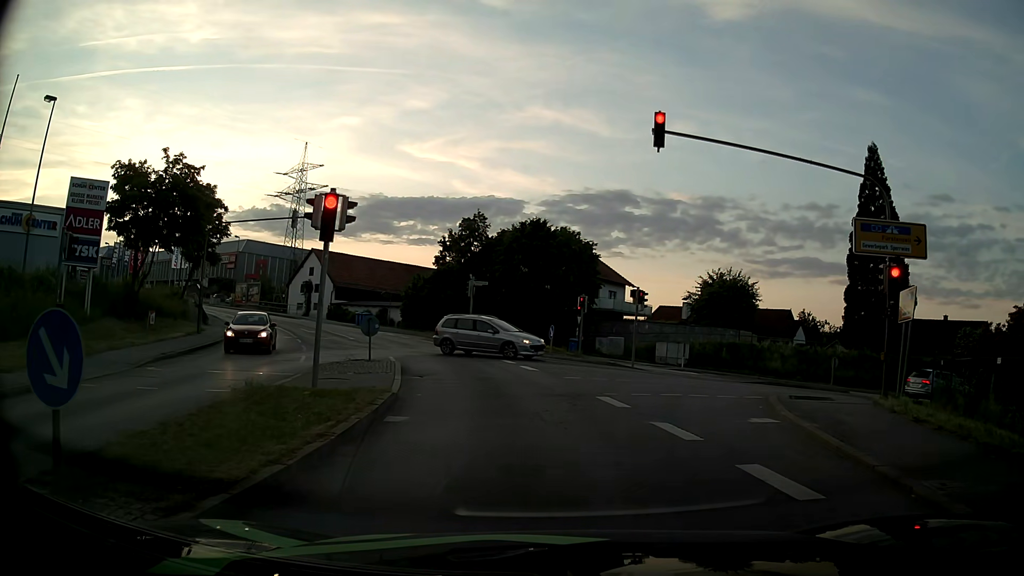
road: tertiary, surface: asphalt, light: Day
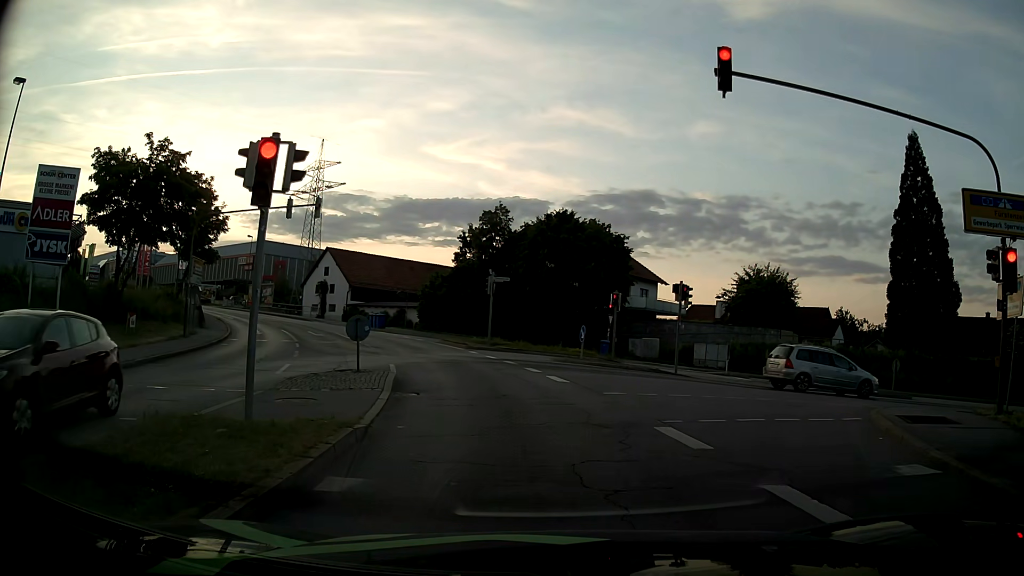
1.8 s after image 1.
(0.0, +3.8) m; -1°
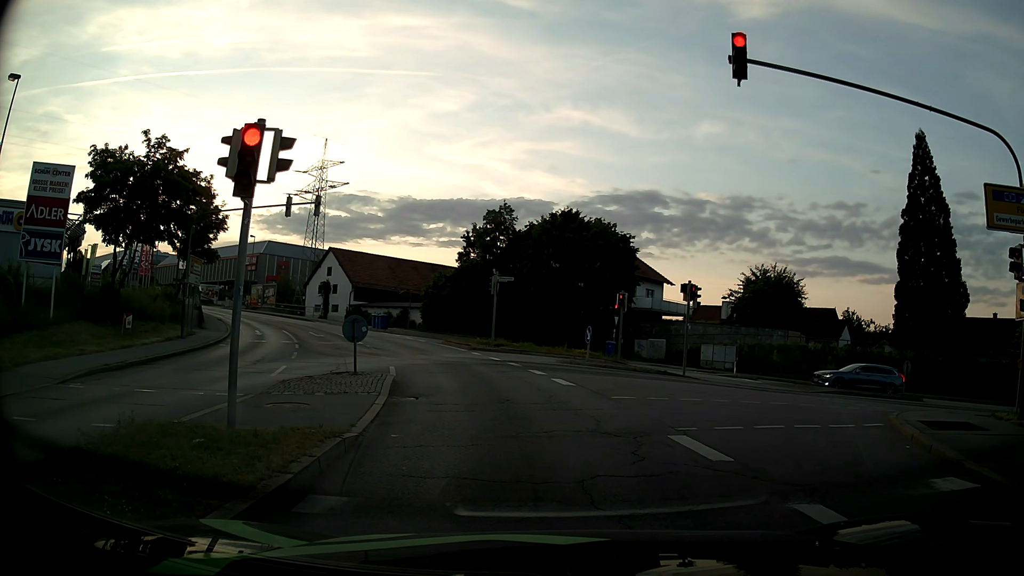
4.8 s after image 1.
(0.0, +0.7) m; 0°
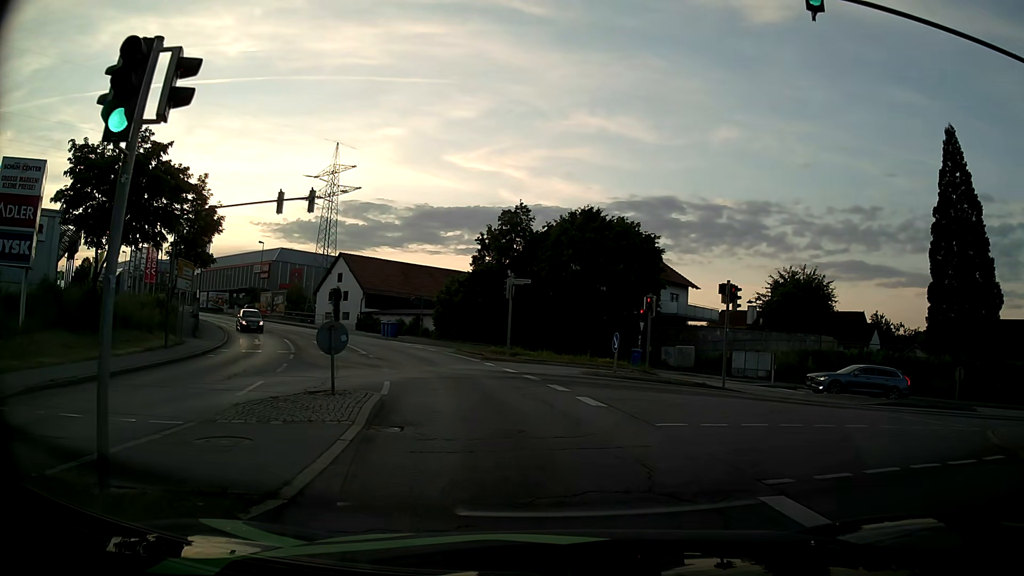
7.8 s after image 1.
(-0.1, +3.4) m; -2°
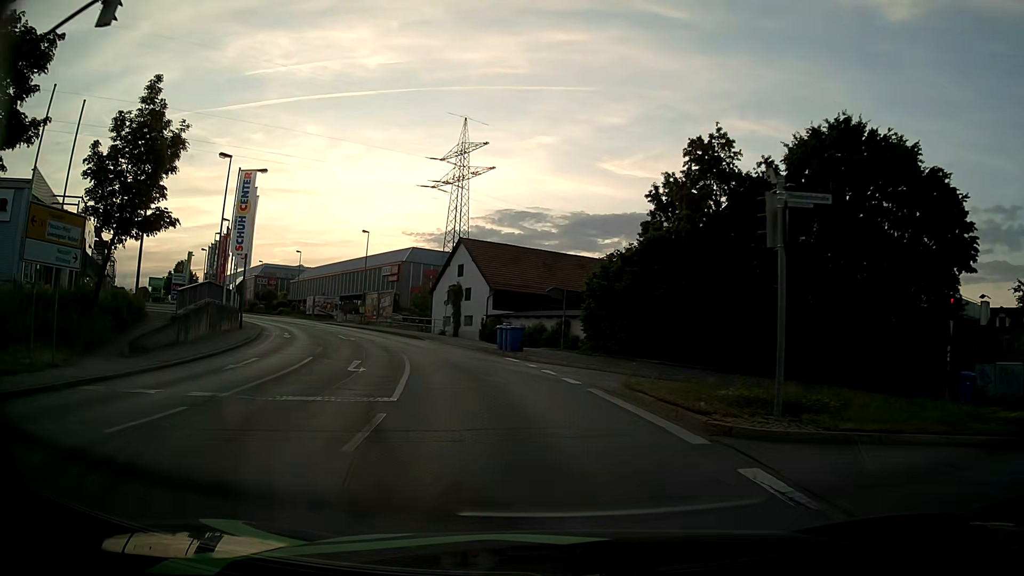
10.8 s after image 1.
(-2.5, +19.4) m; -14°
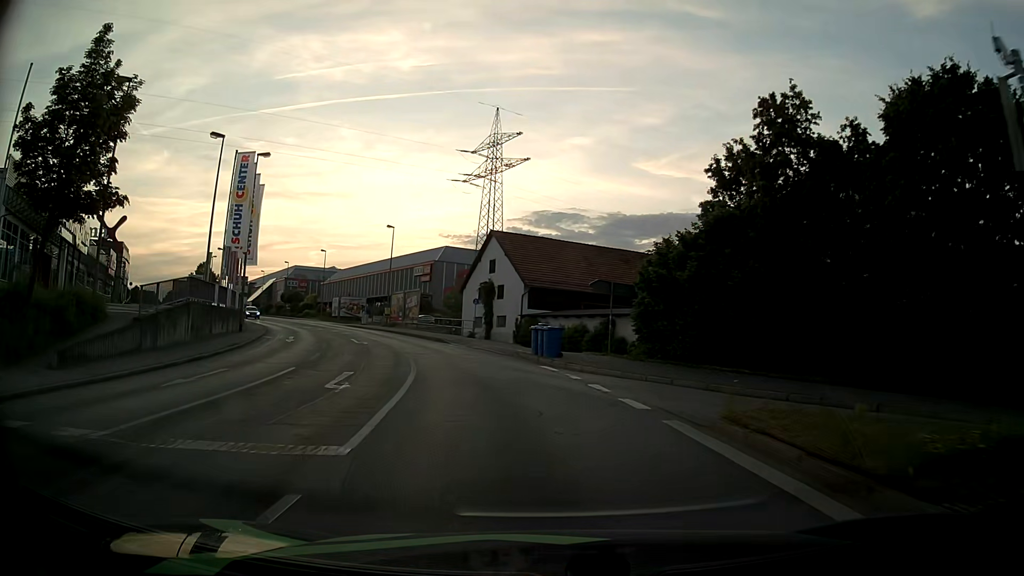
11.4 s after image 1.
(-0.1, +5.4) m; -3°
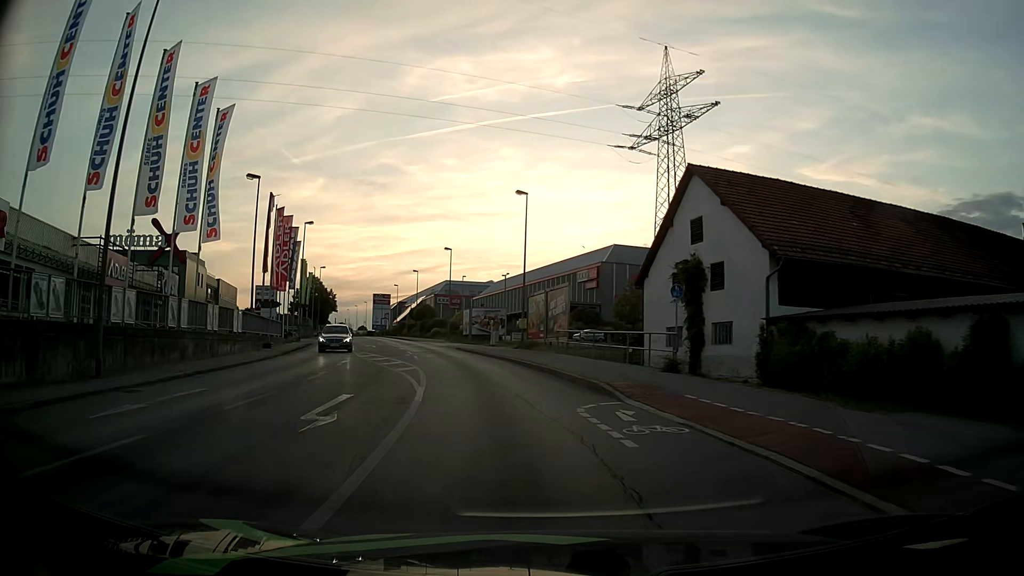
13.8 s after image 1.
(-3.1, +24.5) m; -15°
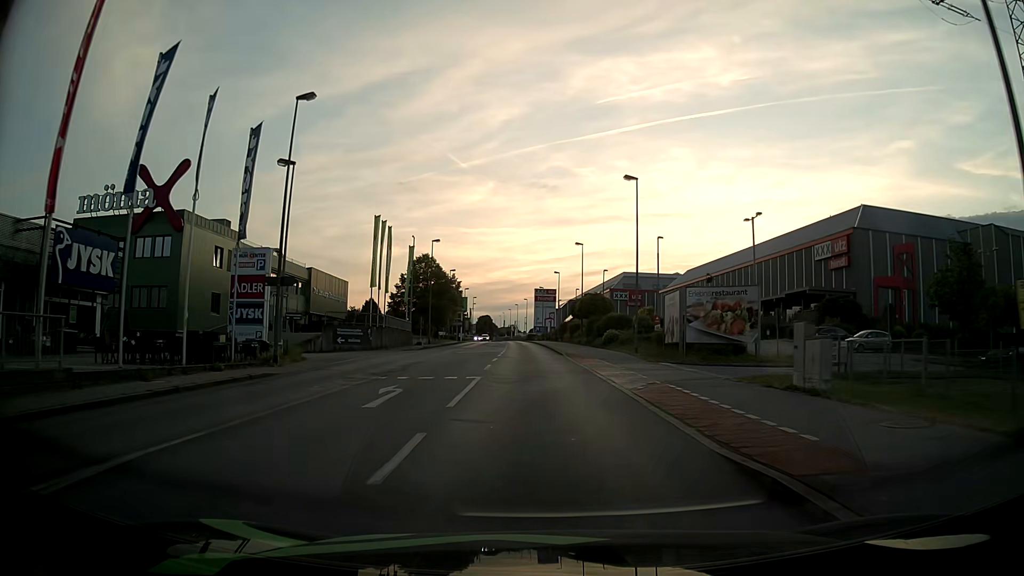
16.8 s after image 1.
(-5.4, +34.5) m; -15°
(0, +10) (0, +20) (-1, +30) (-1, +40) (-1, +50) (-2, +60) (-2, +70) (-3, +80) (-3, +90) (-4, +100) m
